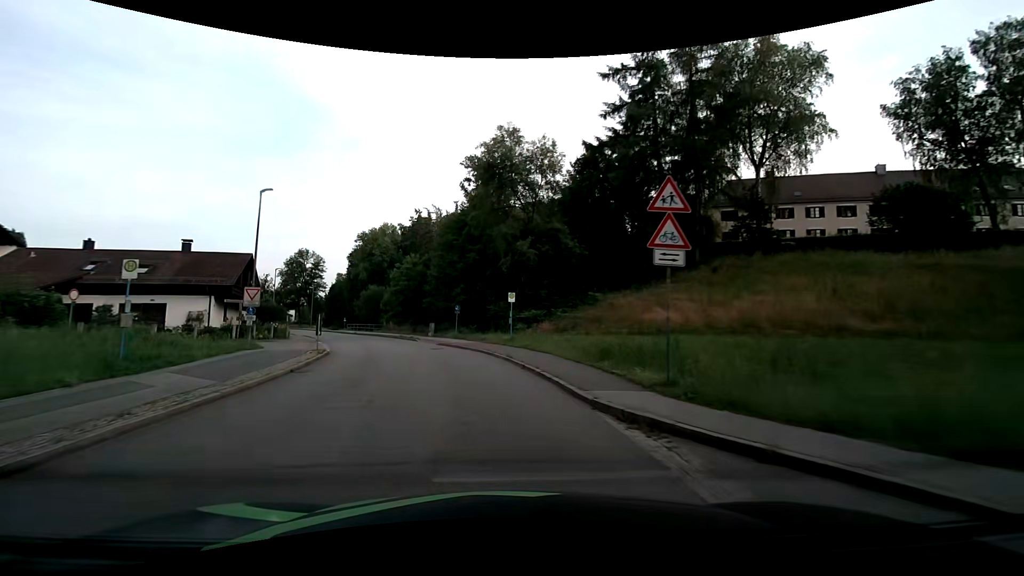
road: unclassified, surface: asphalt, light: Day
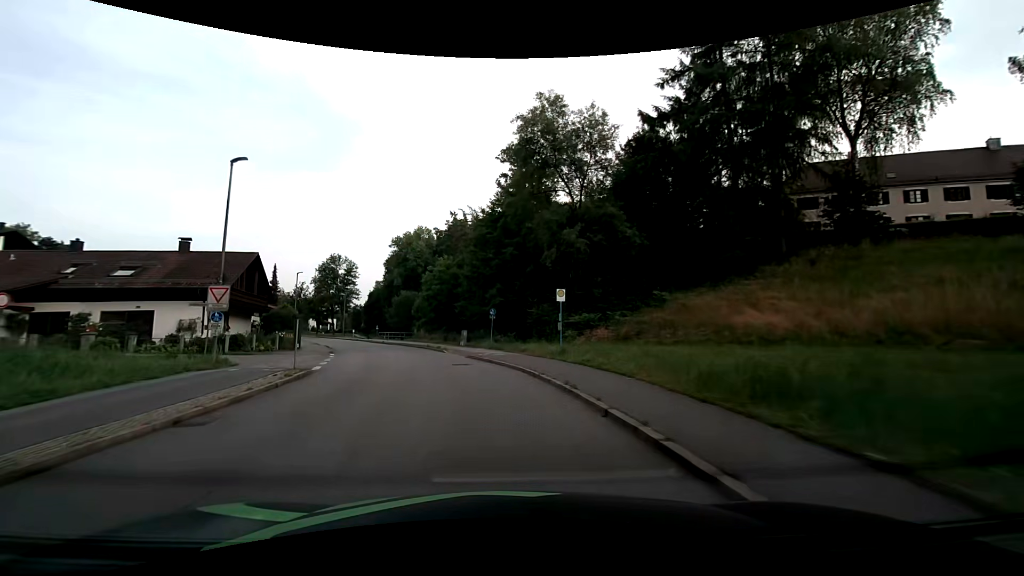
(-0.3, +7.1) m; -5°
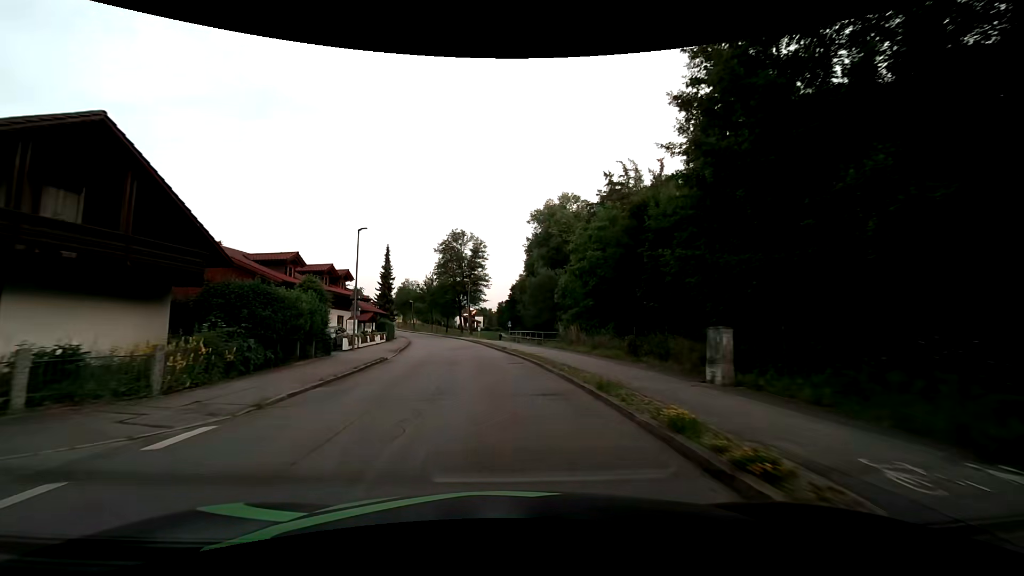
(-4.7, +28.2) m; -18°
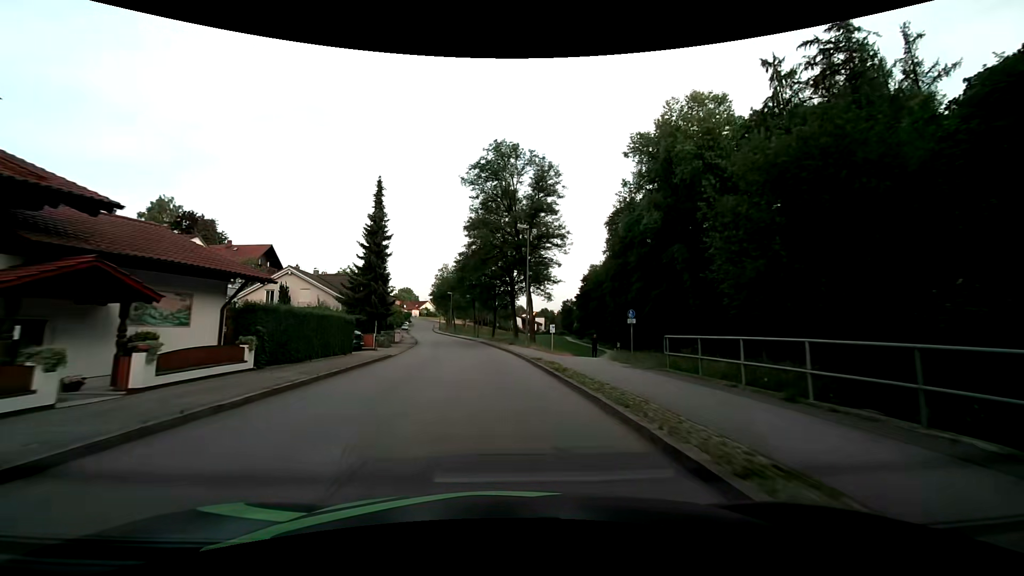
(-2.7, +37.0) m; -7°
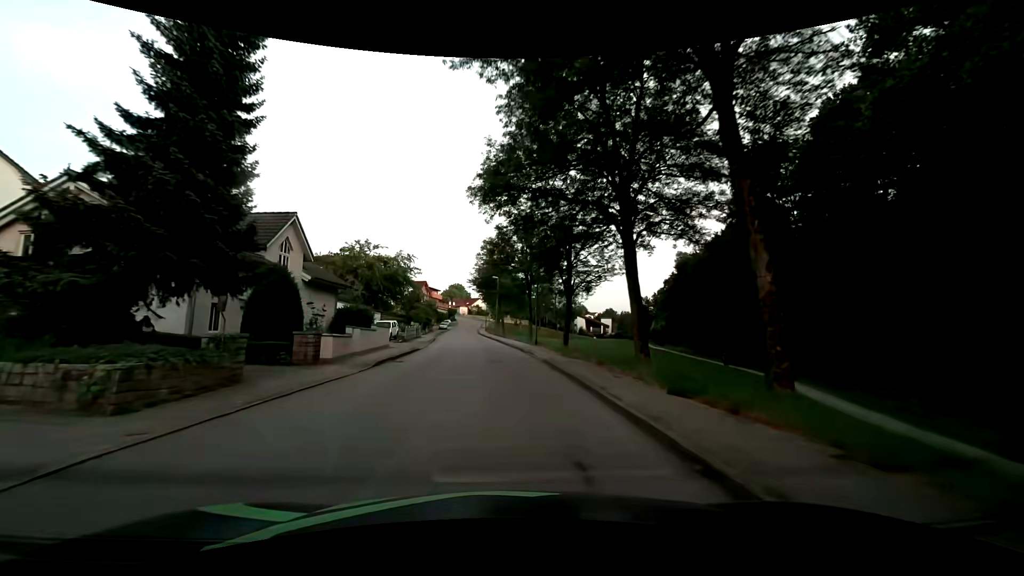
(-1.6, +30.0) m; -6°
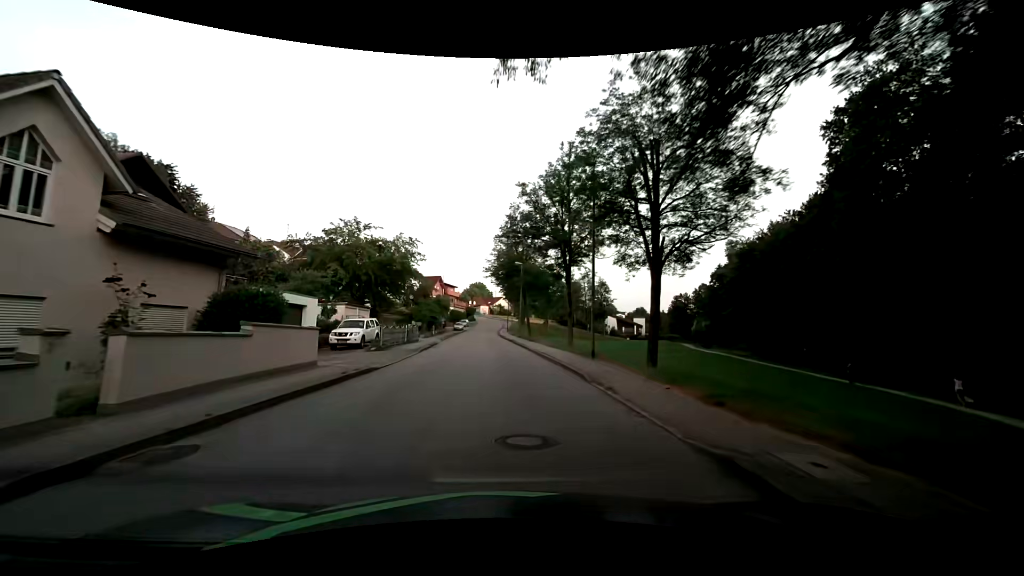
(-0.3, +15.0) m; -2°
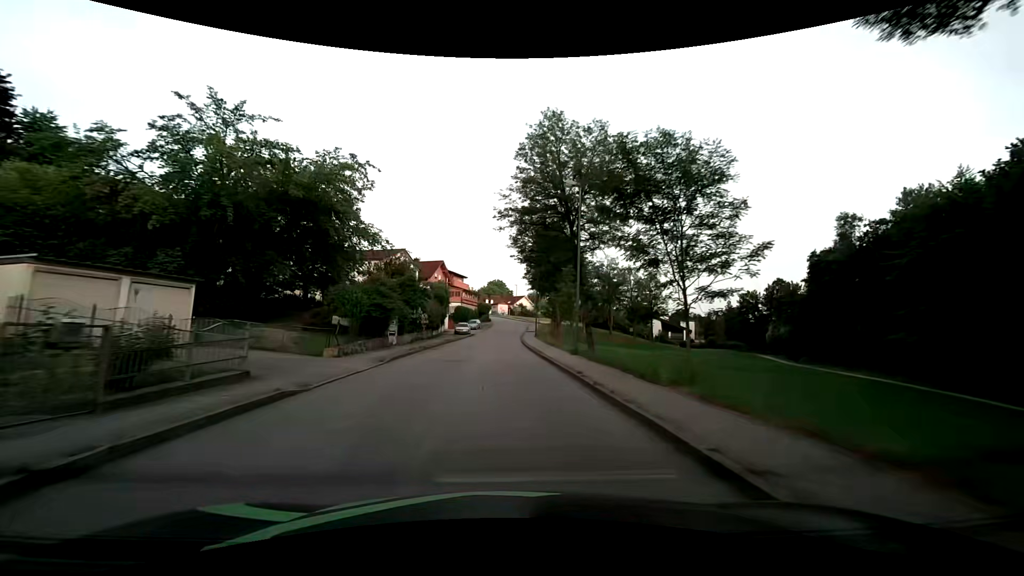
(-1.3, +29.6) m; -4°
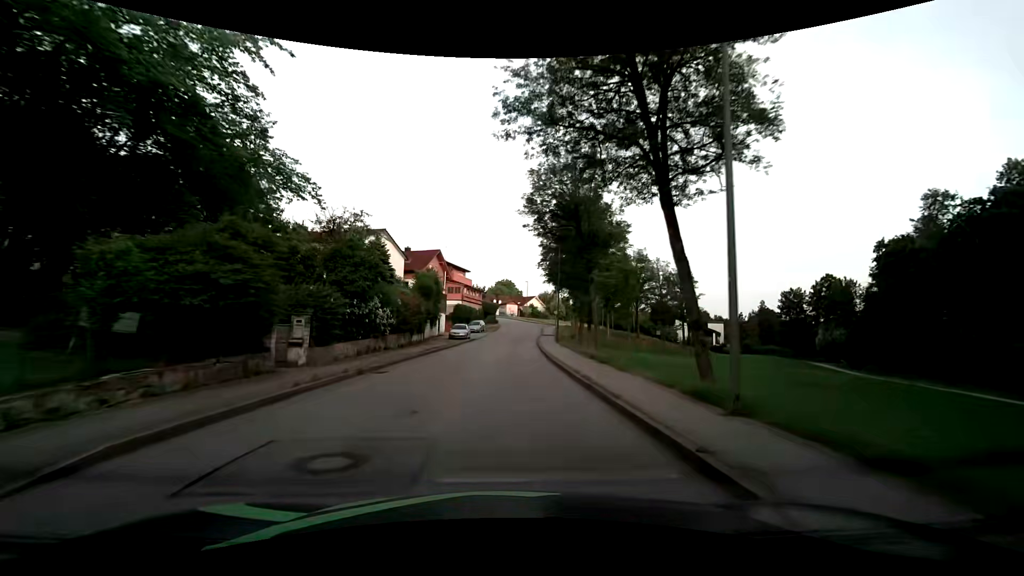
(0.0, +14.5) m; -1°
(0, +10) (0, +20) (0, +30) (+1, +40) (+1, +50) (+2, +60) (+3, +70) (+4, +80) (+11, +87) (+20, +92) m
